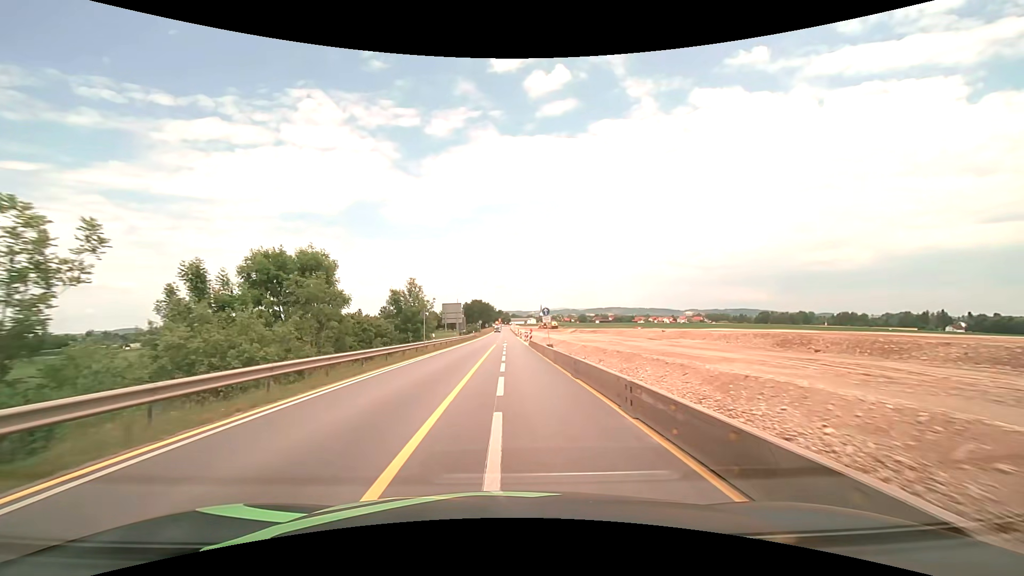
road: motorway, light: Day
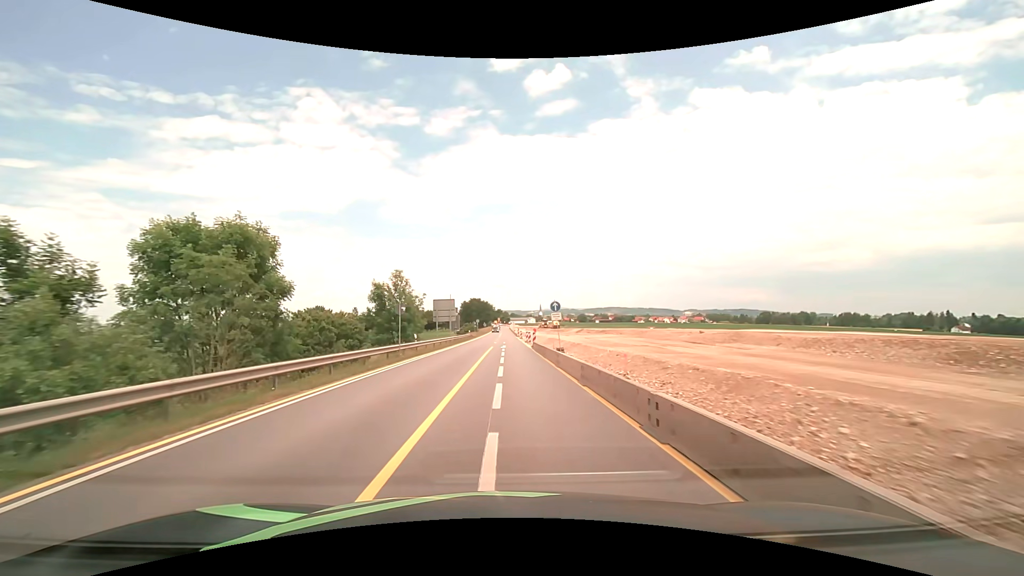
(0.0, +7.6) m; 0°
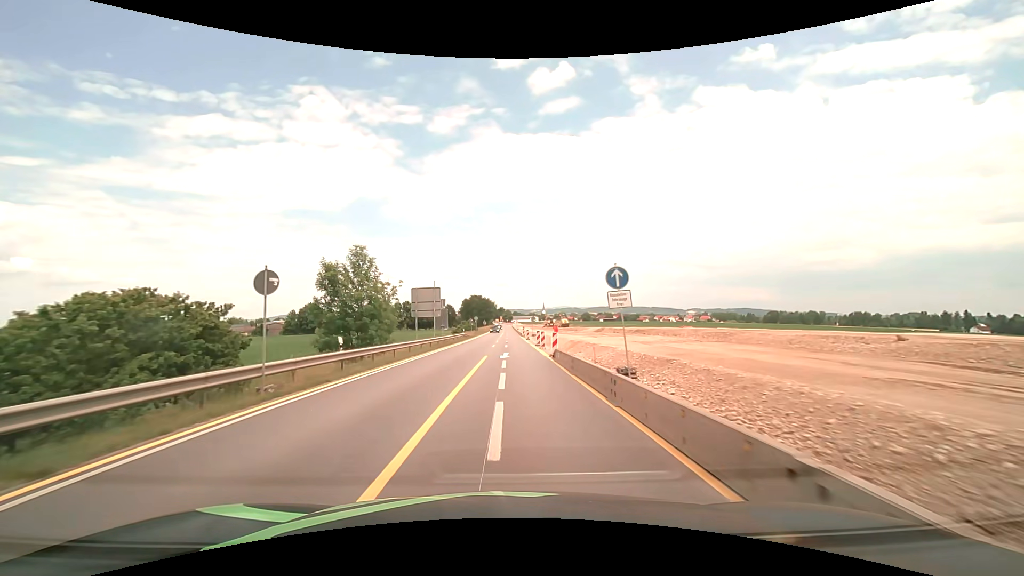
(-0.1, +15.2) m; 0°
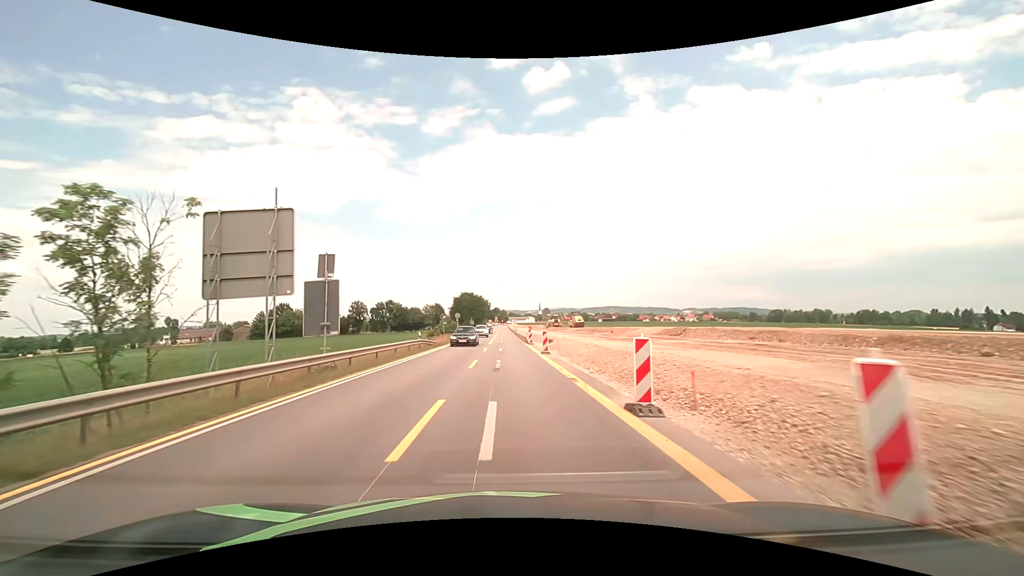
(+0.1, +30.6) m; +1°
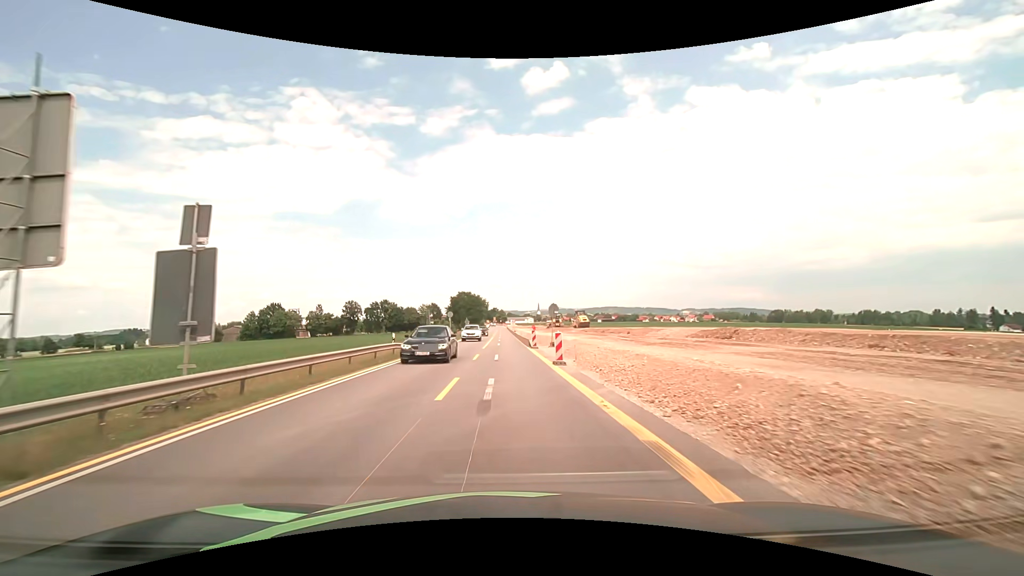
(0.0, +7.6) m; 0°
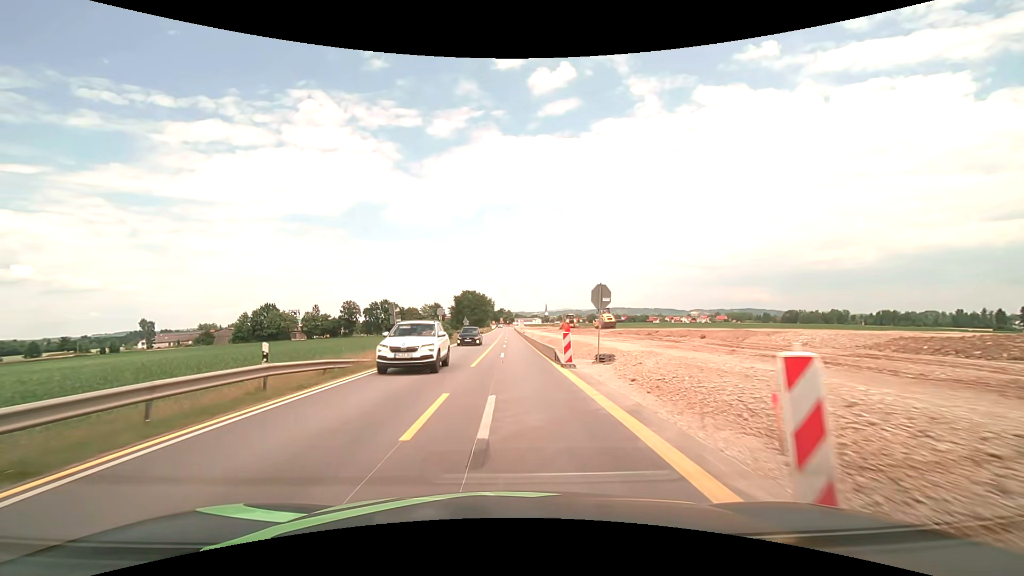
(0.0, +15.2) m; -1°
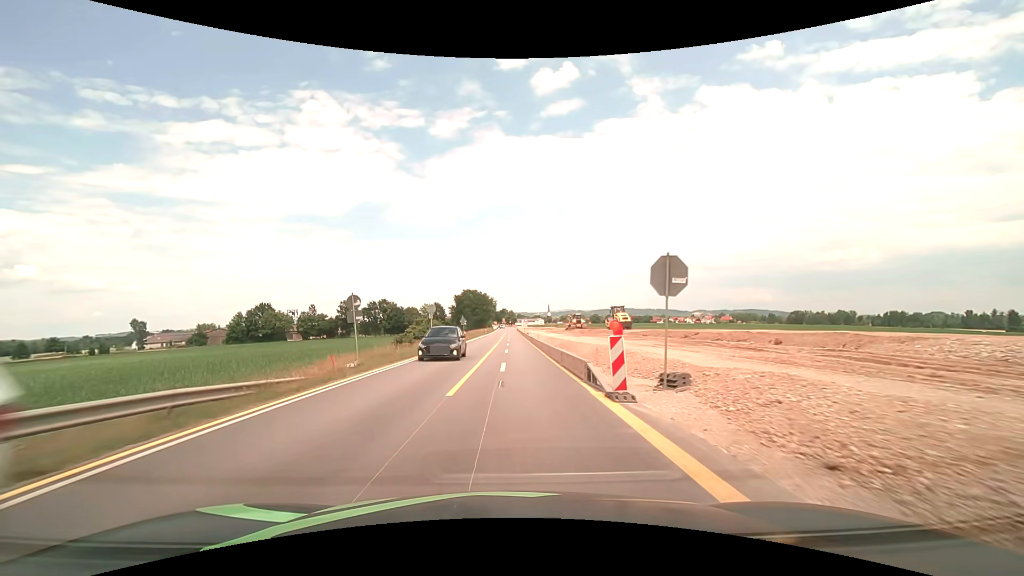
(0.0, +7.6) m; 0°
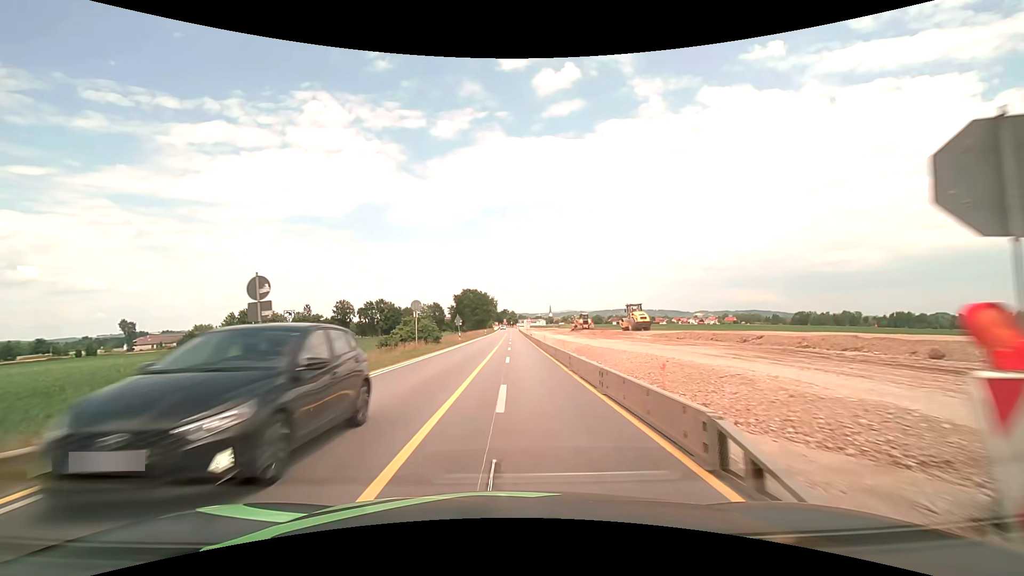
(0.0, +7.6) m; 0°
(0, +10) (0, +20) (0, +30) (0, +40) (0, +50) (+1, +60) (+1, +70) (+1, +80) (+1, +90) (+1, +100) m
